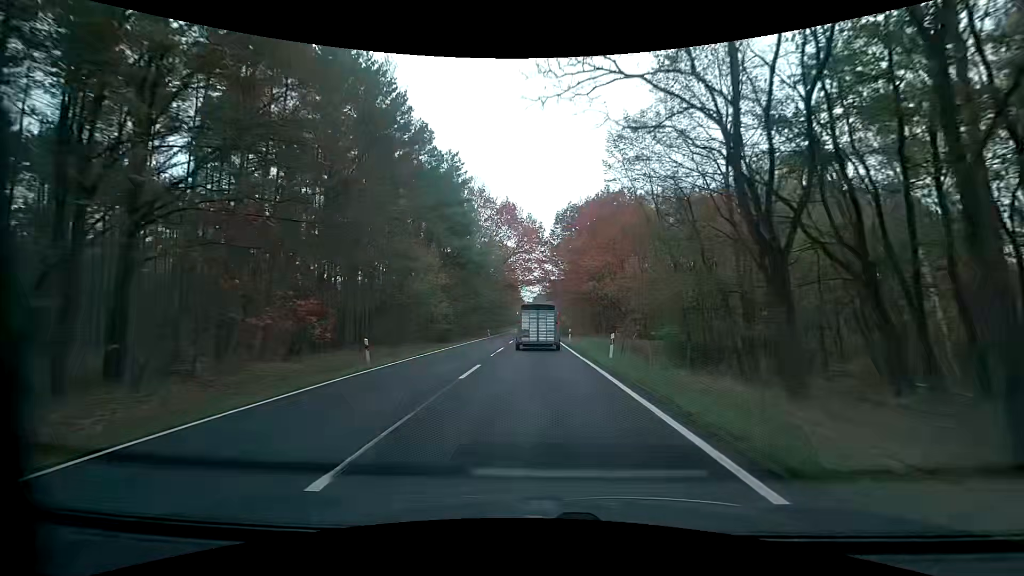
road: primary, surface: asphalt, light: Day
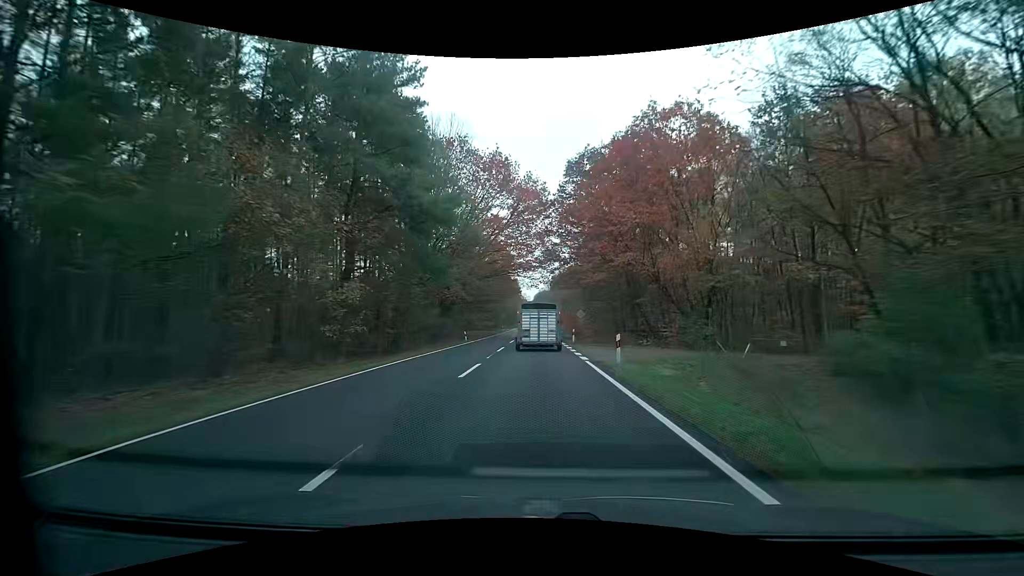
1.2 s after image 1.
(-0.1, +23.9) m; 0°
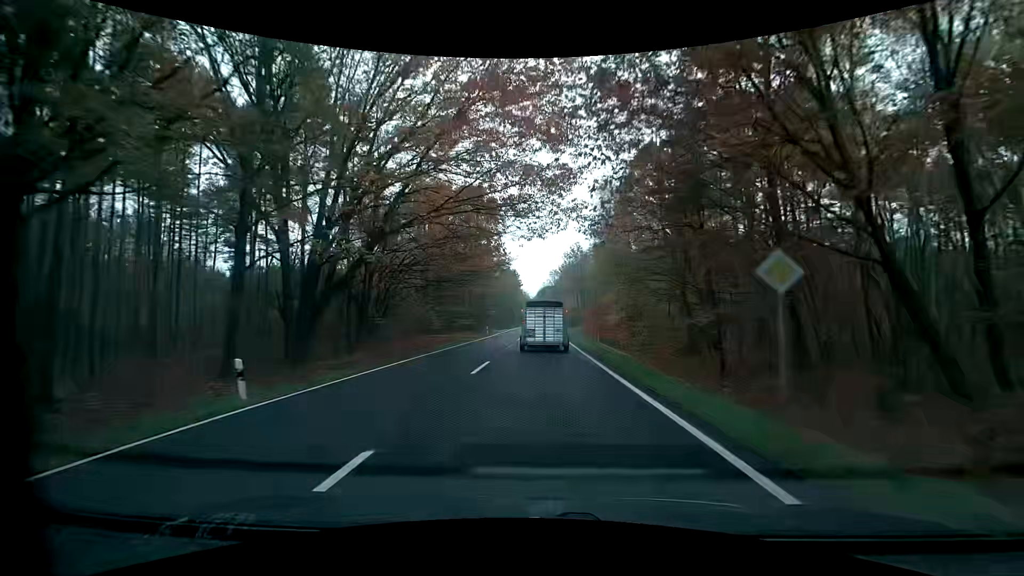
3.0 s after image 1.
(-0.1, +35.4) m; 0°
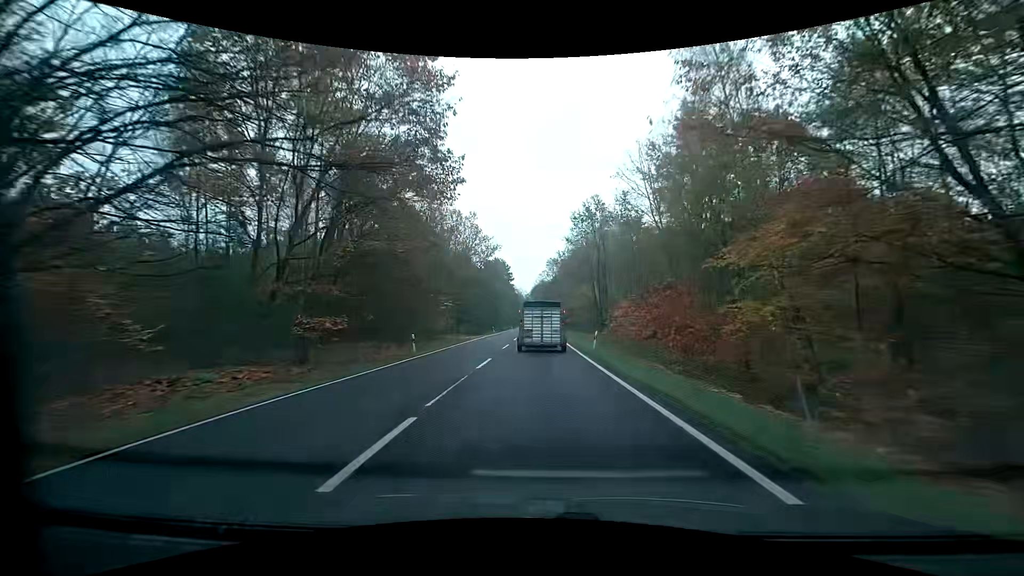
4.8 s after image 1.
(+0.1, +34.3) m; +1°
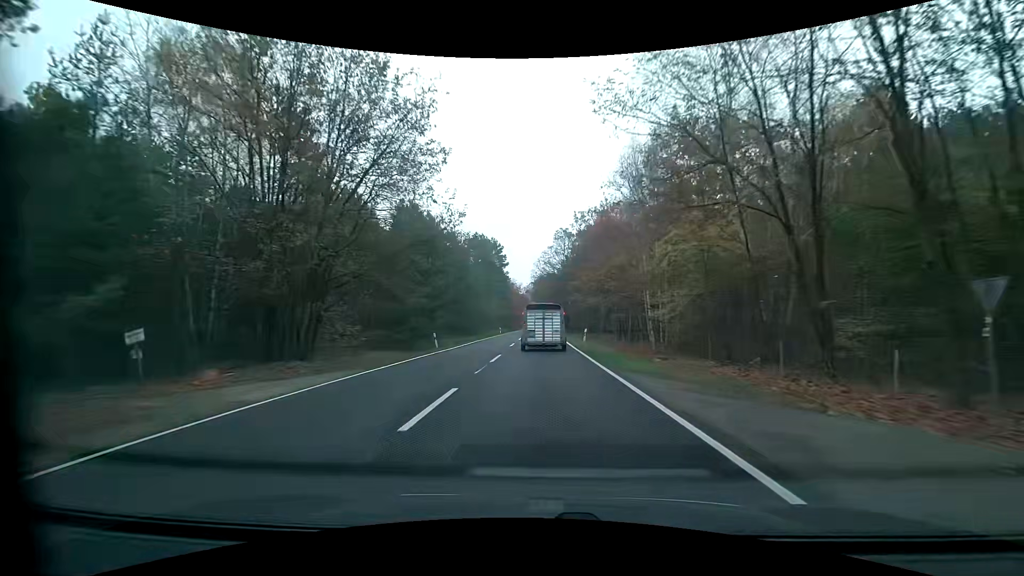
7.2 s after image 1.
(-0.2, +45.0) m; 0°
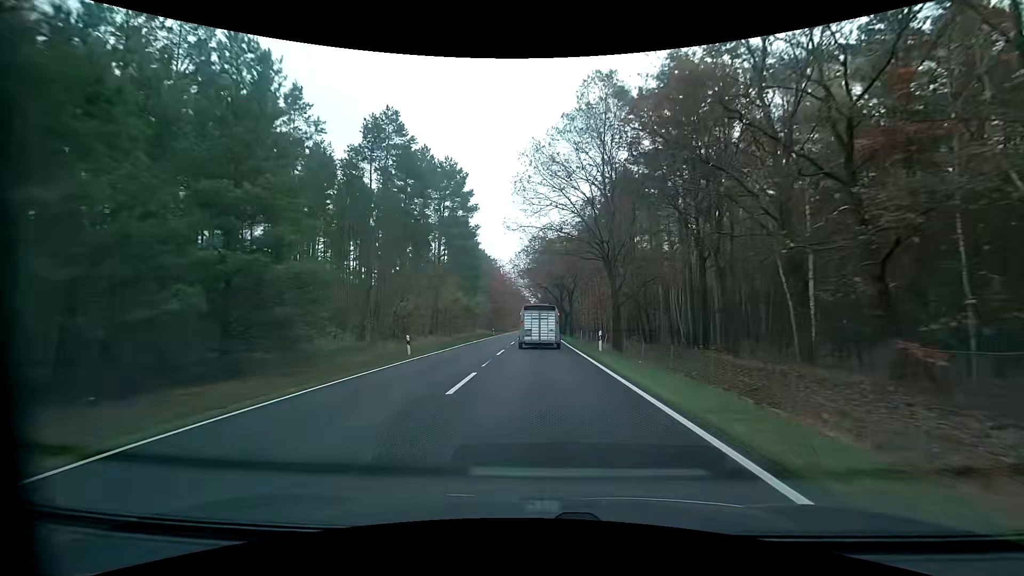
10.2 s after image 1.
(+0.1, +57.1) m; 0°
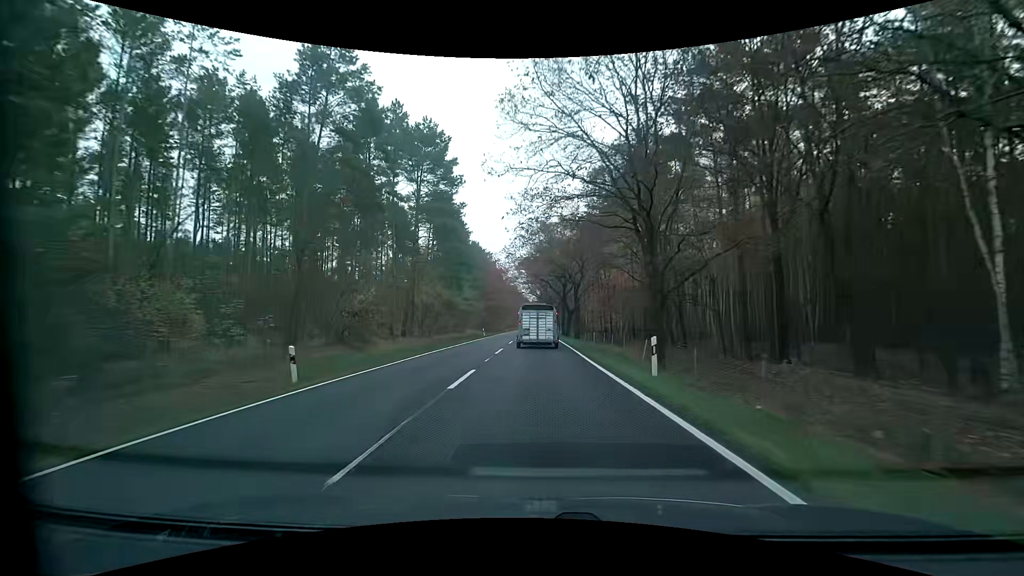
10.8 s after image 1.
(0.0, +11.6) m; 0°
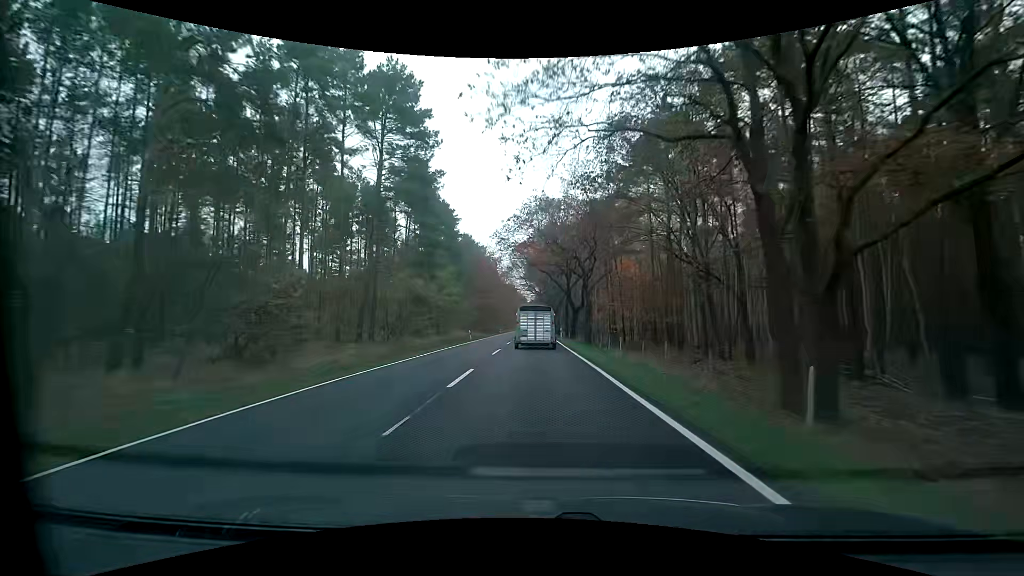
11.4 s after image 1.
(0.0, +11.6) m; 0°
(0, +10) (0, +20) (0, +30) (0, +40) (0, +50) (0, +60) (0, +70) (0, +80) (-1, +90) (-1, +100) m
